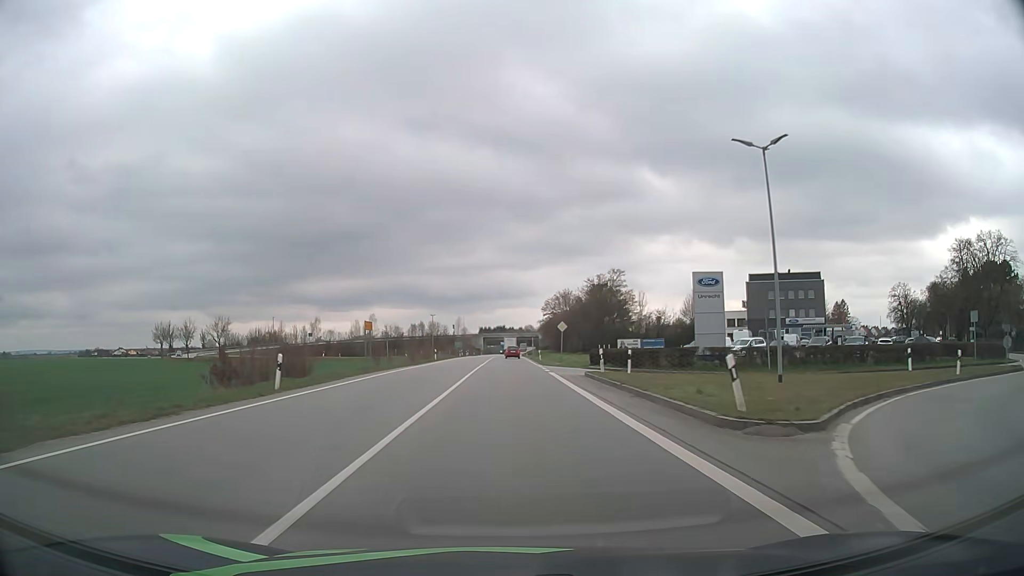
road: primary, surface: asphalt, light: Day
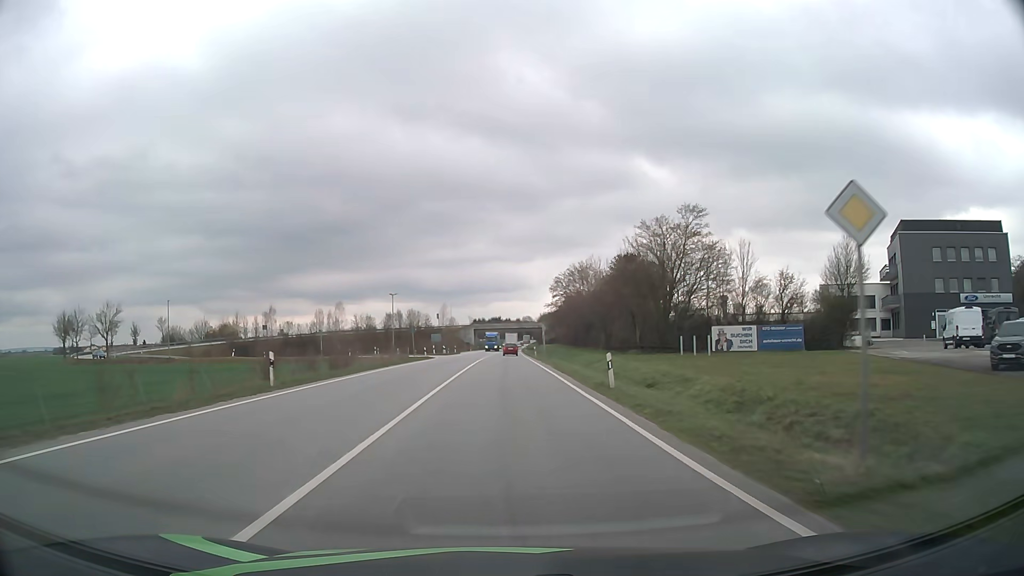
(+0.2, +44.6) m; 0°
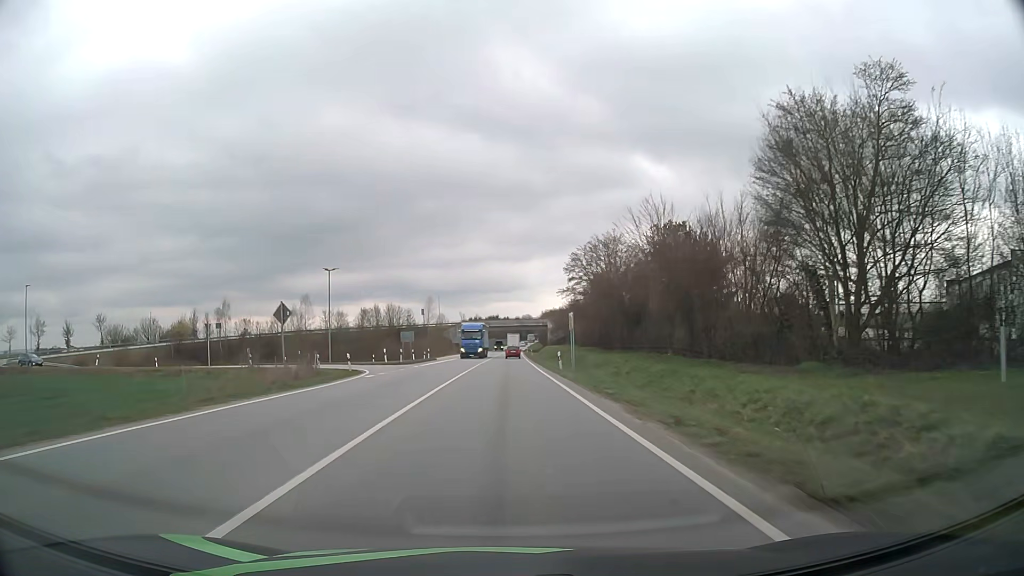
(0.0, +33.3) m; 0°
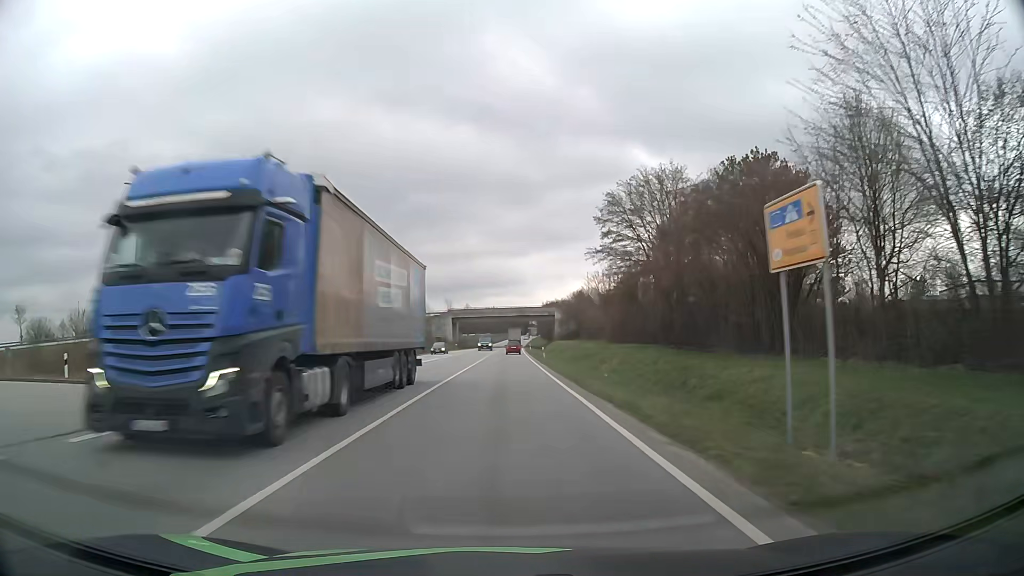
(+0.1, +33.2) m; 0°
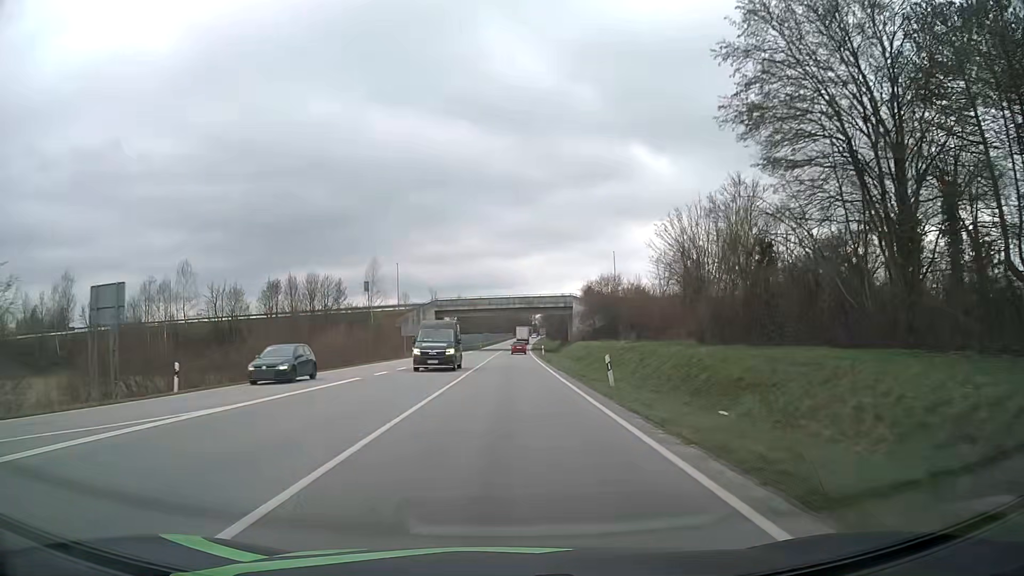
(-0.2, +33.5) m; 0°
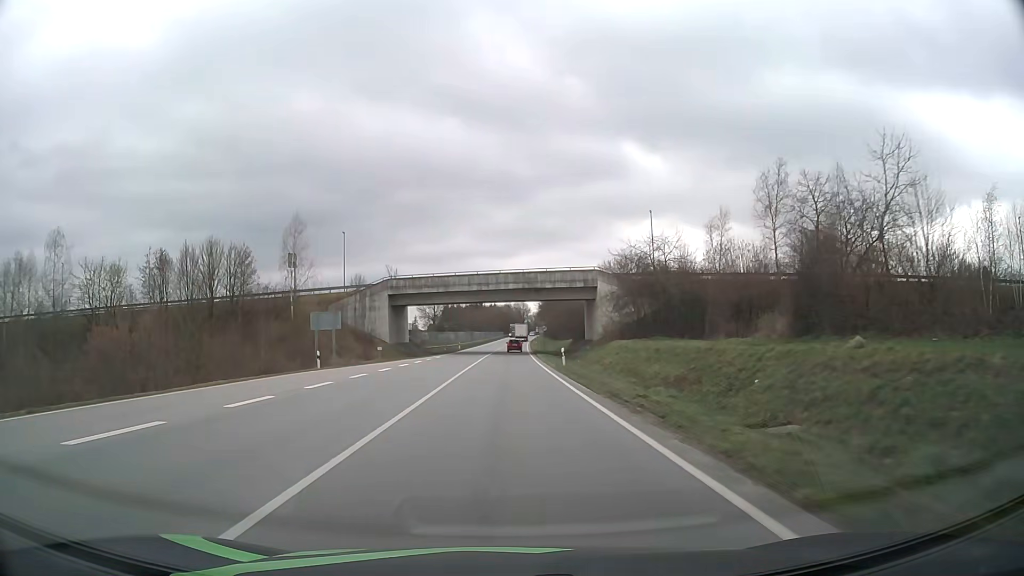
(+0.3, +33.7) m; +1°
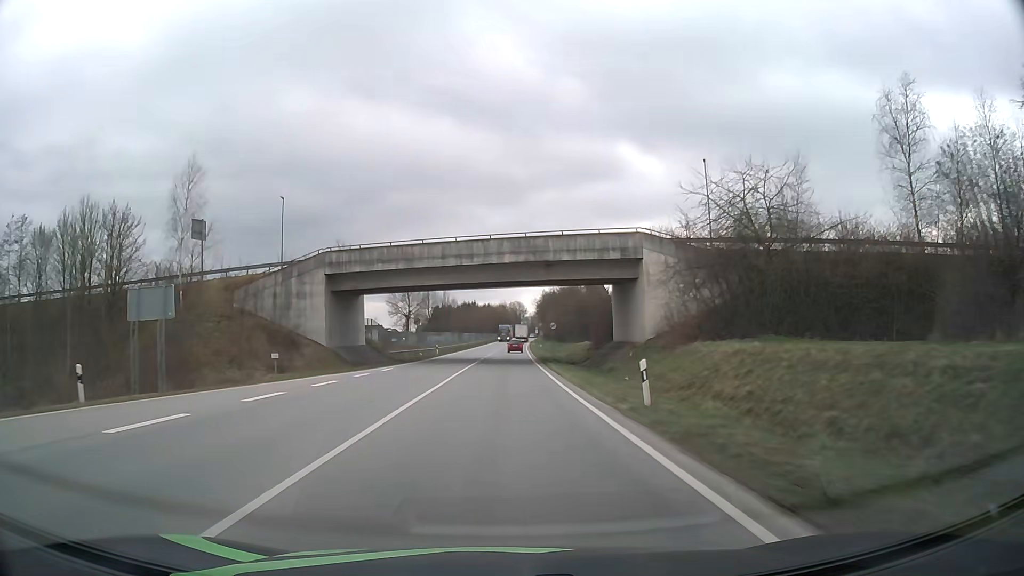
(0.0, +22.6) m; 0°
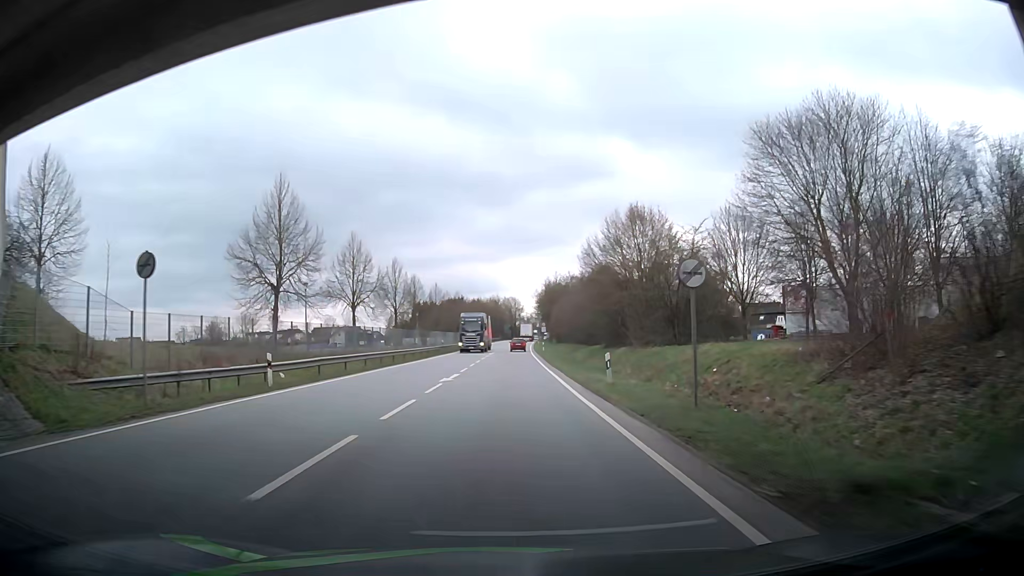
(+0.2, +45.3) m; 0°
(0, +10) (0, +20) (0, +30) (+1, +40) (+1, +50) (+1, +60) (+2, +70) (+2, +80) (+3, +90) (+3, +100) m
